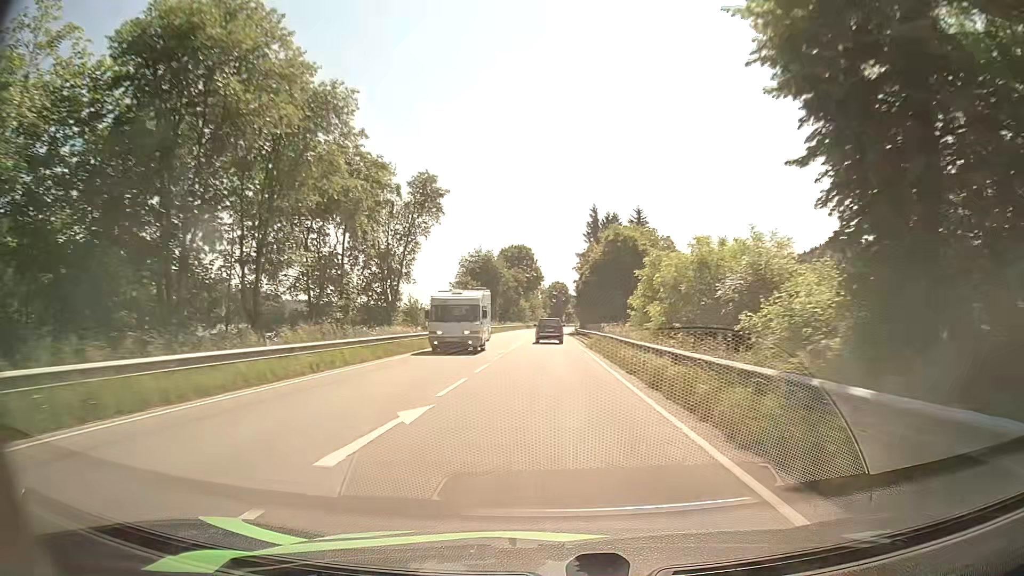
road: primary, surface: asphalt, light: Day
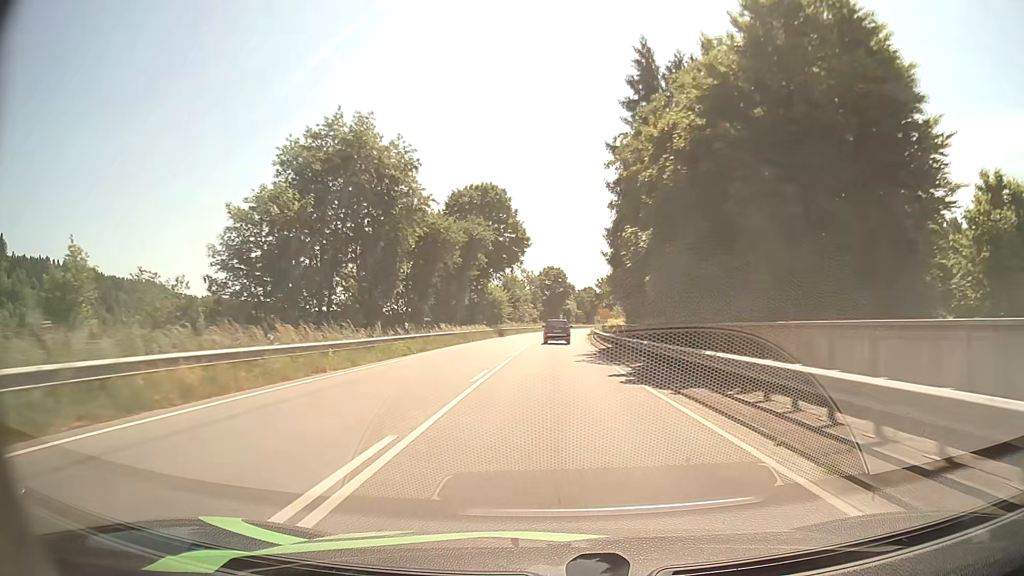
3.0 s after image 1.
(-0.3, +62.5) m; +1°
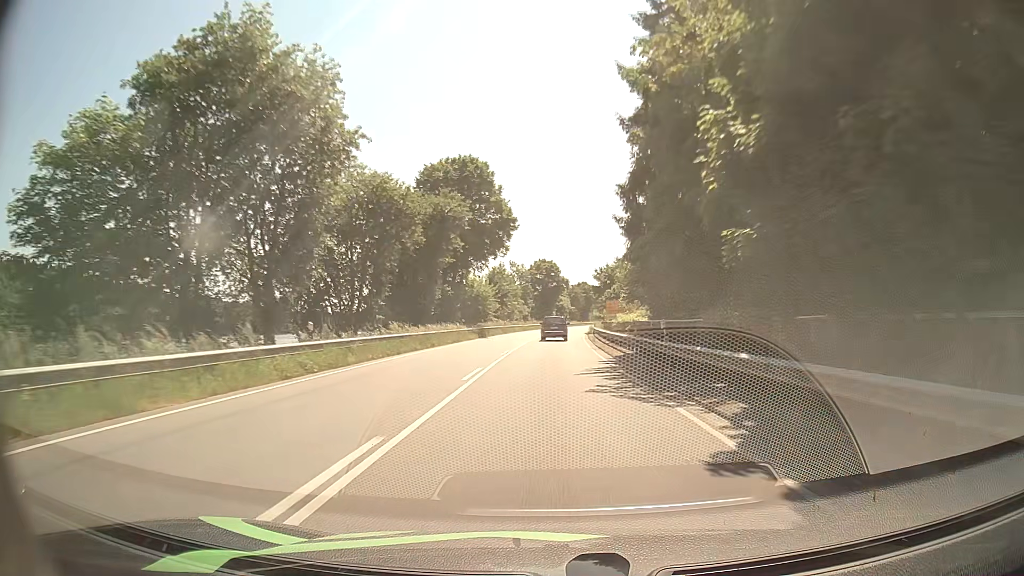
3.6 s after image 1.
(+0.1, +12.2) m; +1°
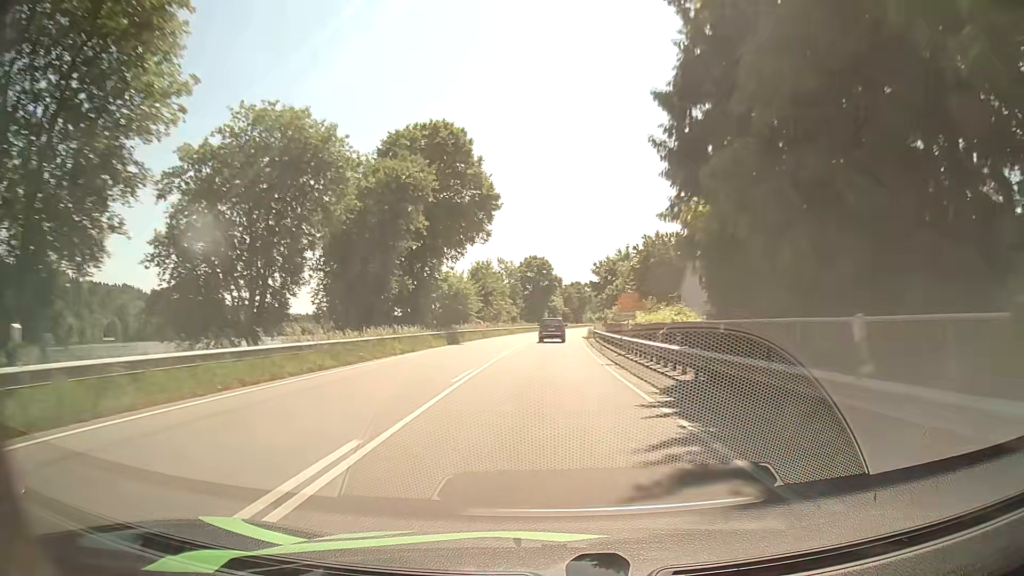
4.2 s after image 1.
(0.0, +12.2) m; 0°
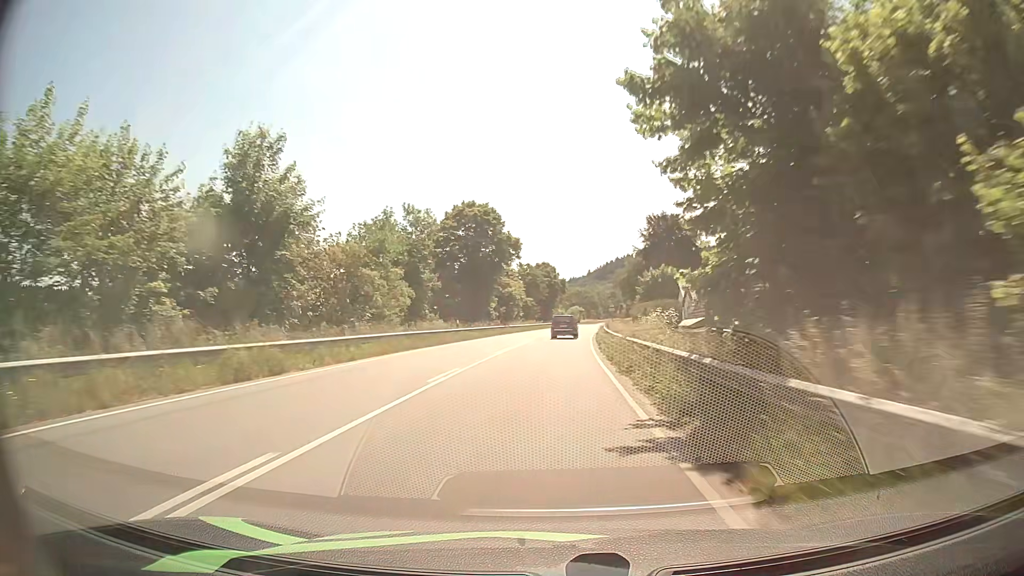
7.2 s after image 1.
(+2.1, +60.9) m; +3°
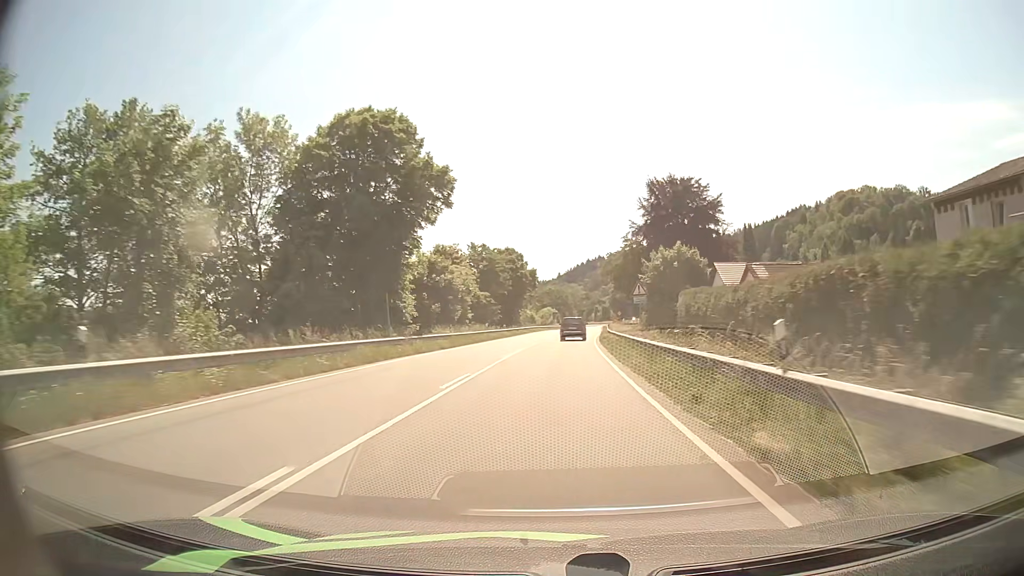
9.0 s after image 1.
(+0.7, +36.2) m; +3°
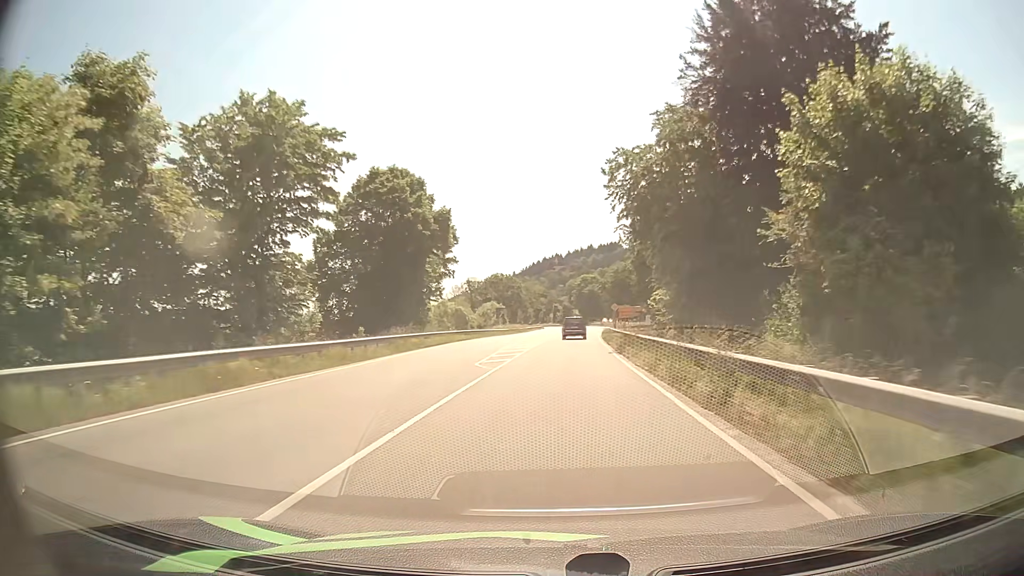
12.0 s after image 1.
(+2.2, +58.9) m; +4°
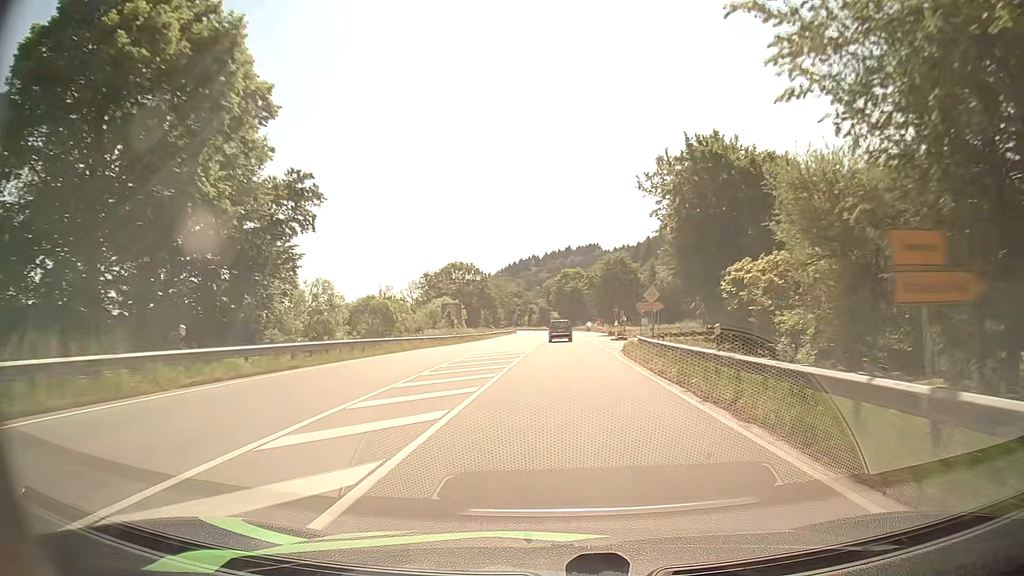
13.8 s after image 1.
(+0.6, +35.1) m; +2°
(0, +10) (0, +20) (0, +30) (+1, +40) (+1, +50) (+1, +60) (+1, +70) (+1, +80) (+1, +90) (+1, +100) m
